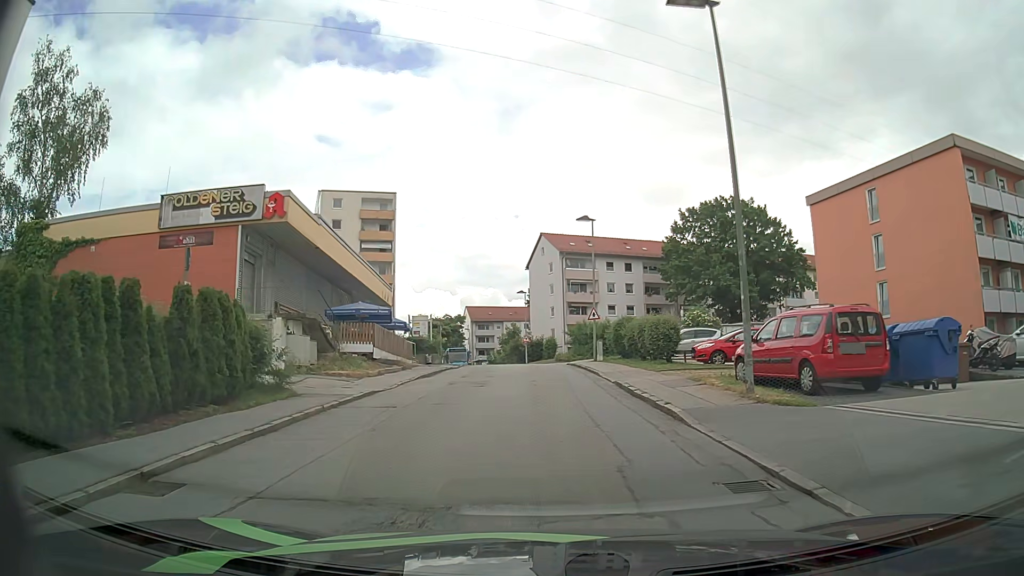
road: residential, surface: asphalt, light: Day
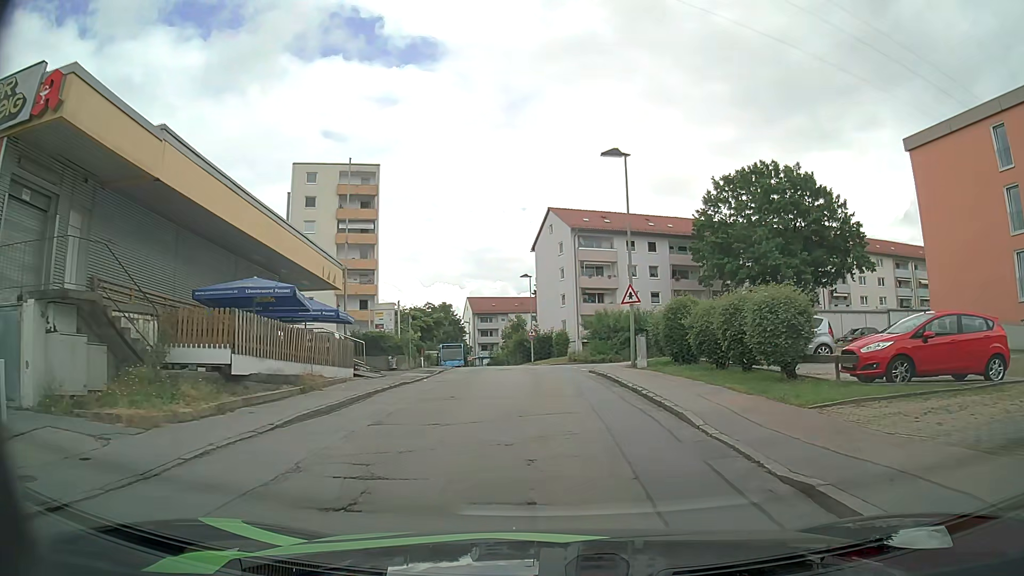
(-0.2, +12.9) m; -1°
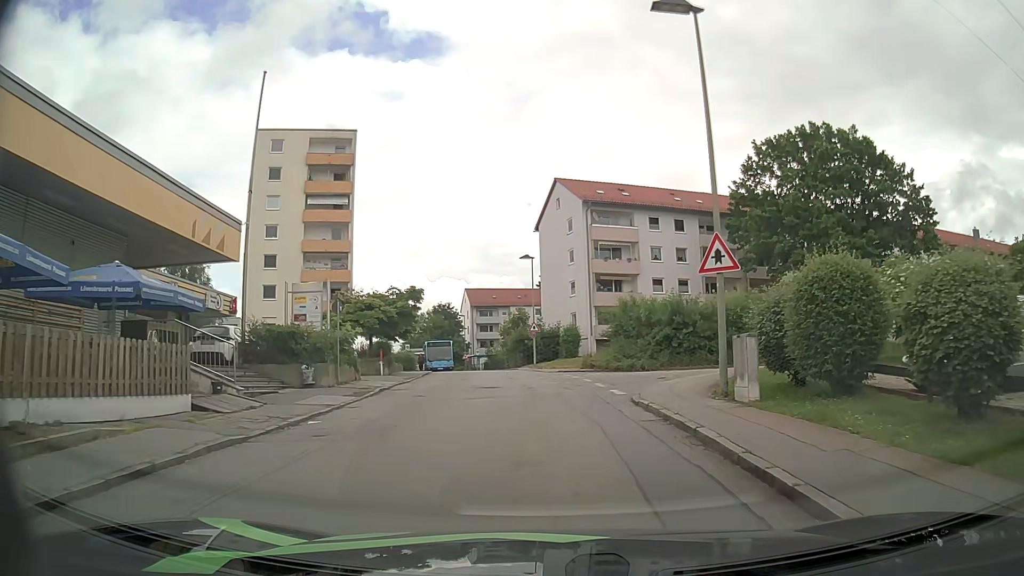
(0.0, +11.9) m; -1°
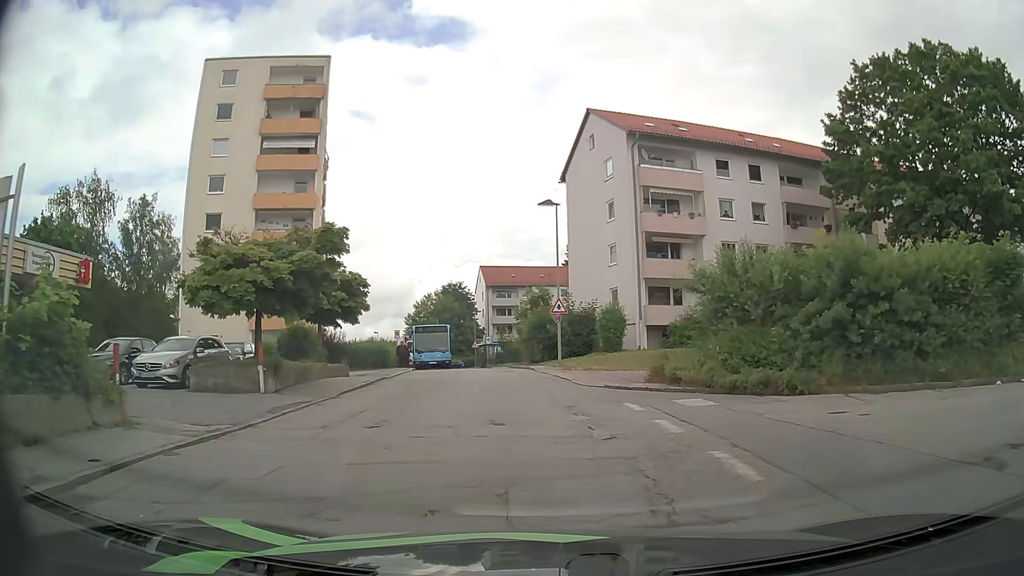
(-0.3, +15.8) m; -2°
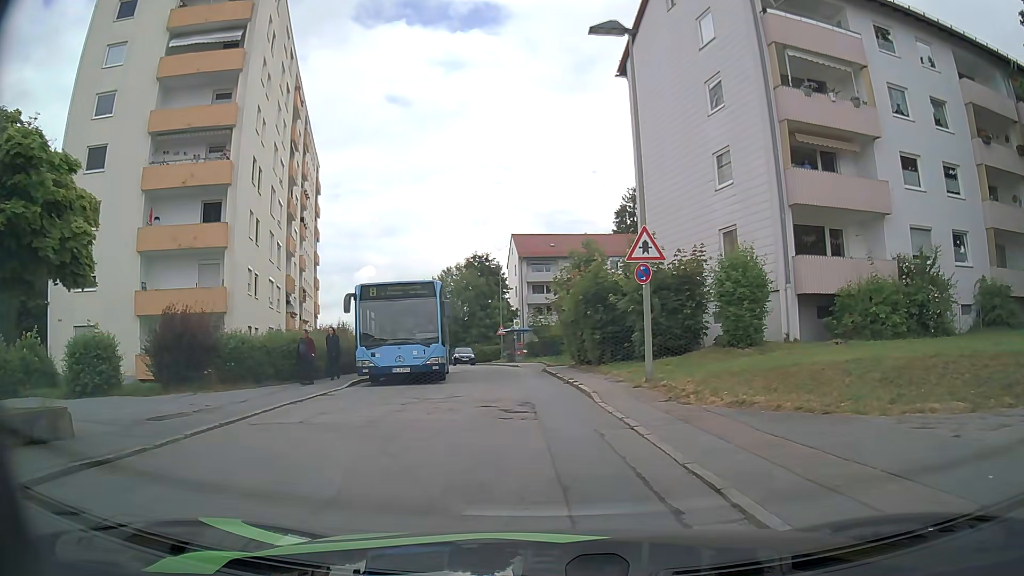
(-0.4, +18.1) m; -3°
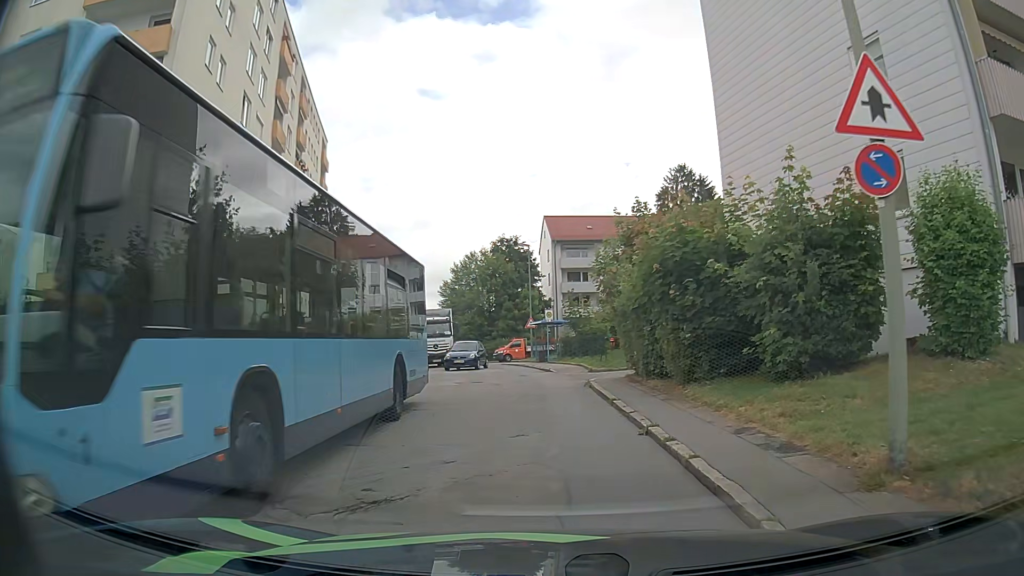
(-0.2, +9.1) m; -3°
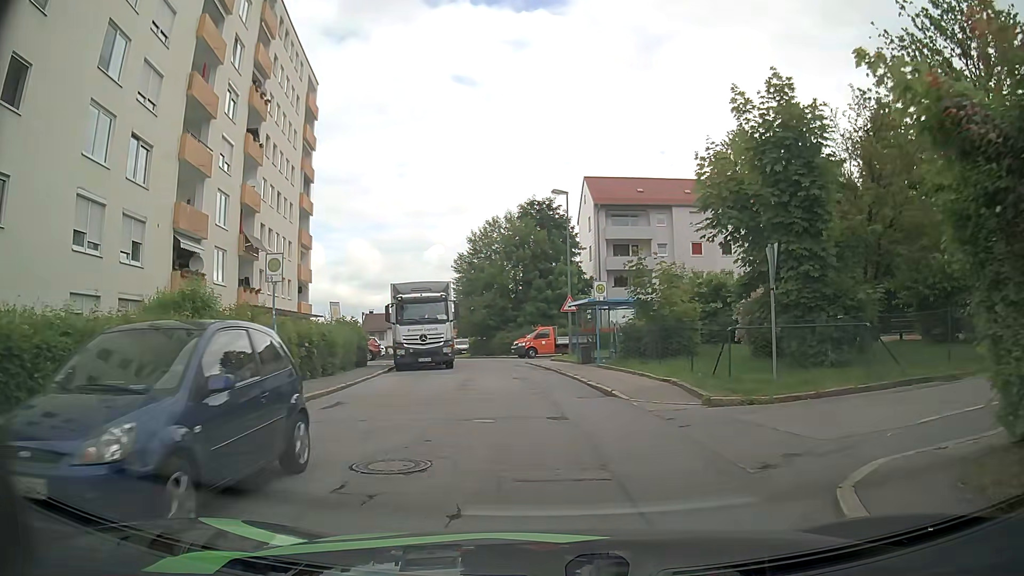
(-0.5, +14.3) m; -4°
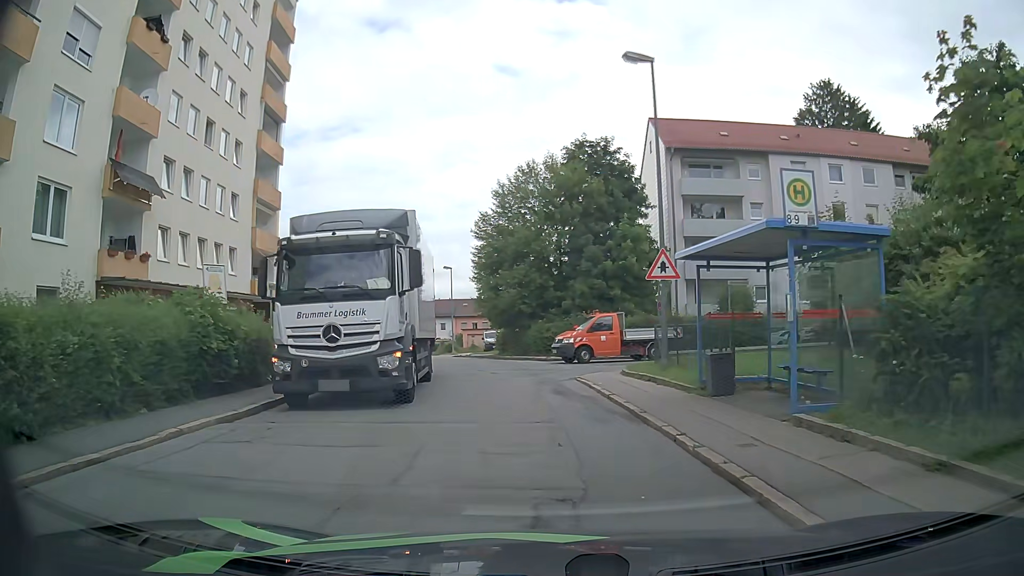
(-0.5, +15.9) m; -4°
